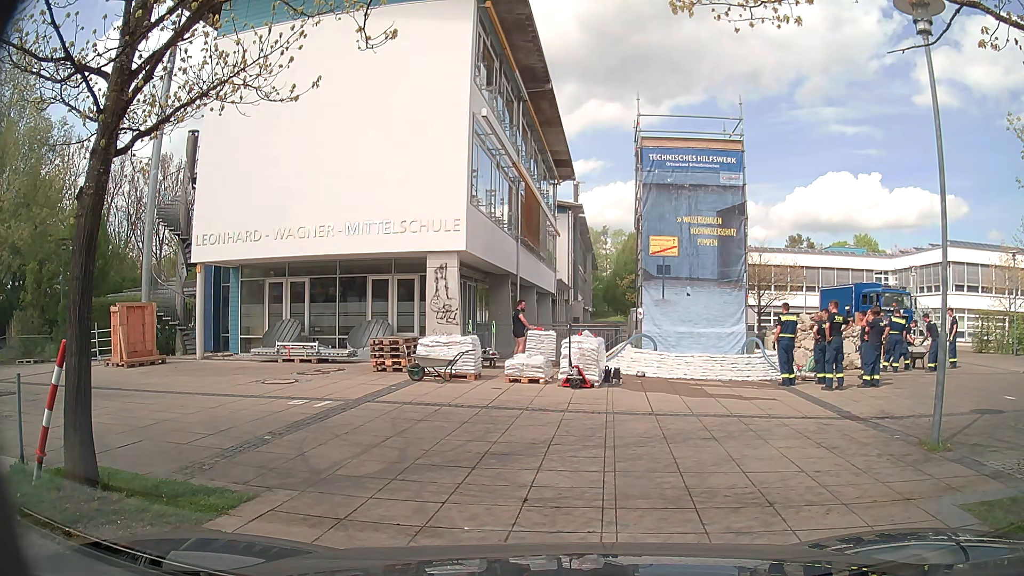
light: Day
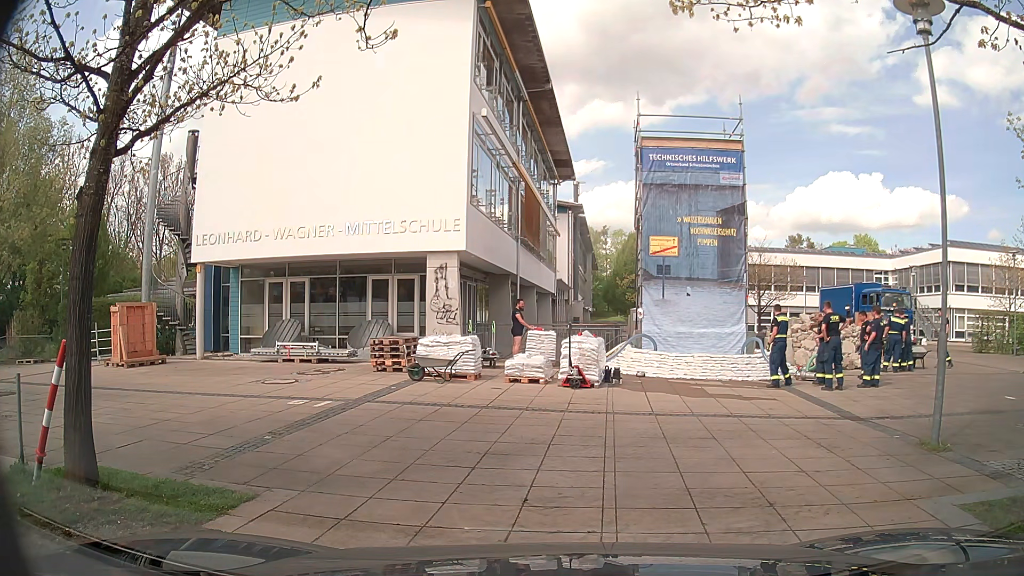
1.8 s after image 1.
(0.0, 0.0) m; 0°
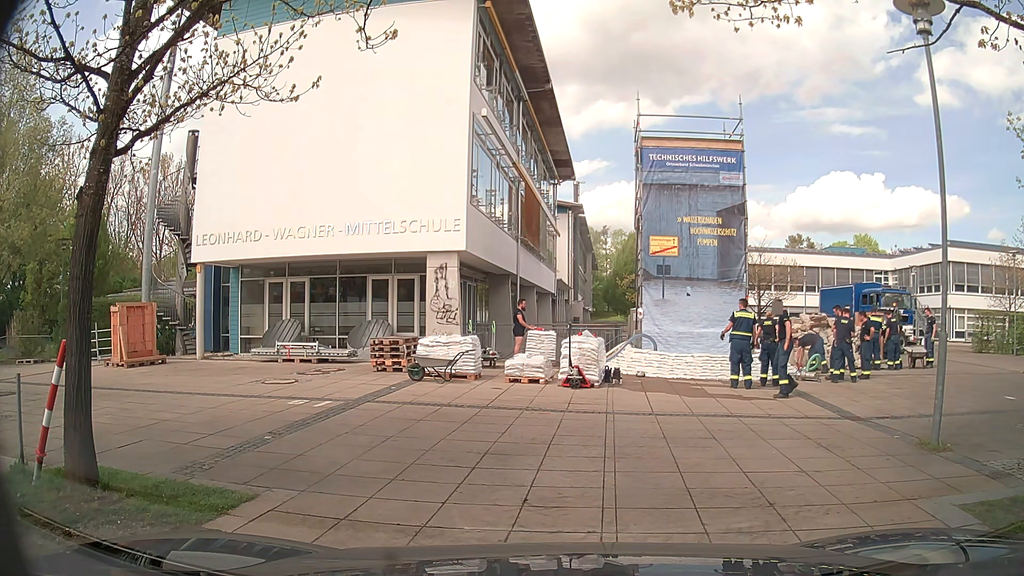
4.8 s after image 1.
(0.0, 0.0) m; 0°
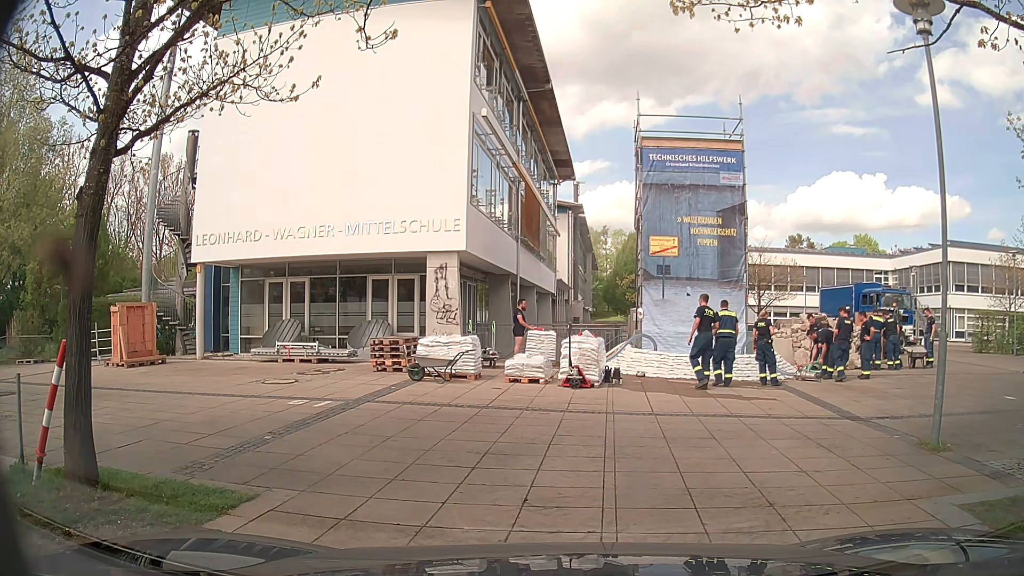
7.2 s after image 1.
(0.0, 0.0) m; 0°
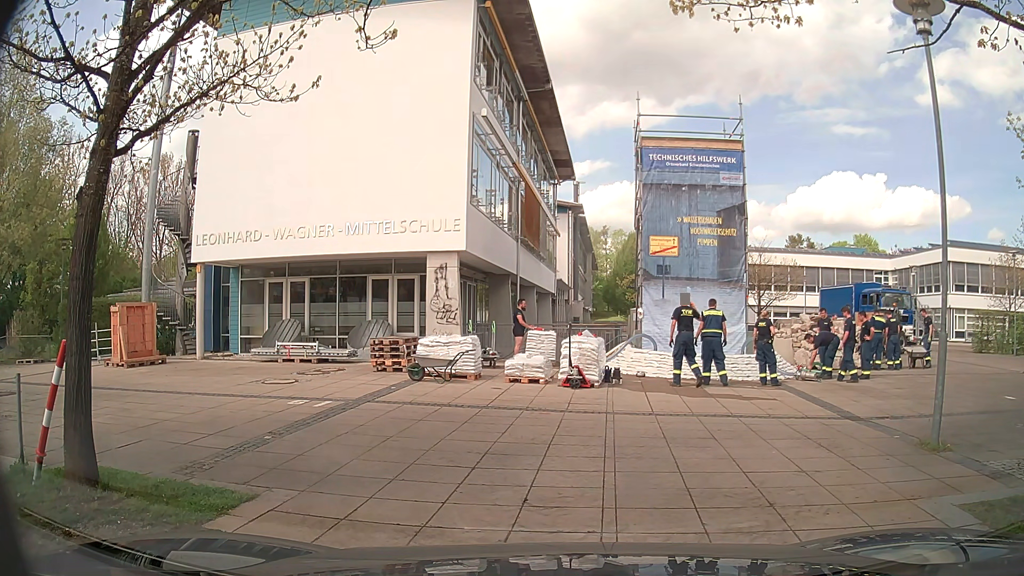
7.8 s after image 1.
(0.0, 0.0) m; 0°
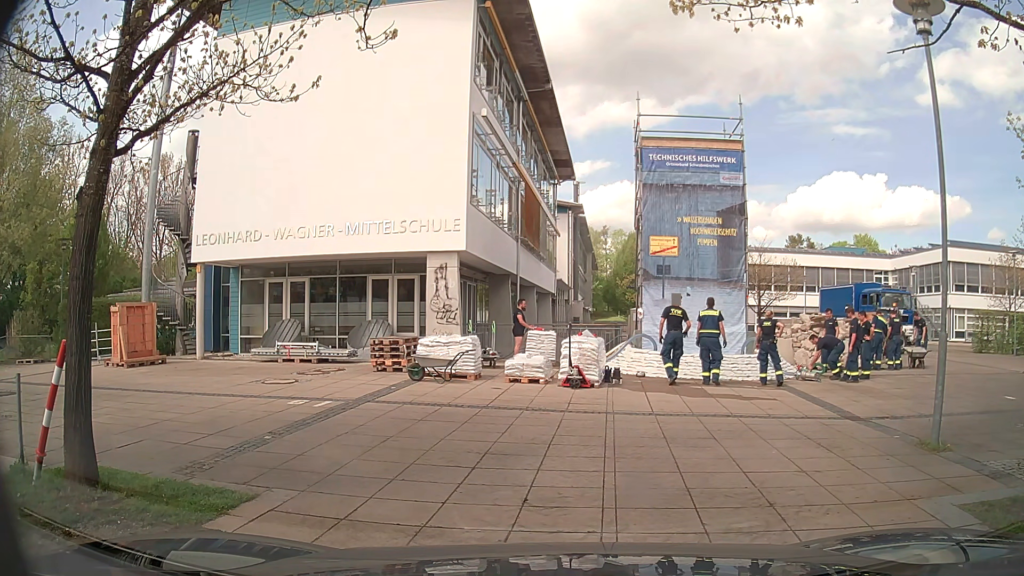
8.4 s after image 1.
(0.0, 0.0) m; 0°
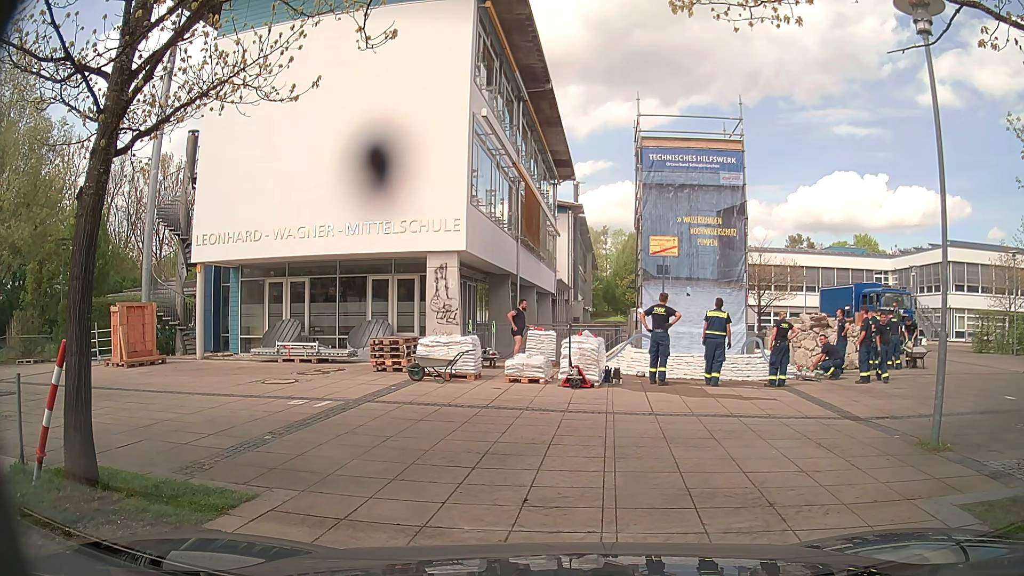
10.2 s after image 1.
(0.0, 0.0) m; 0°
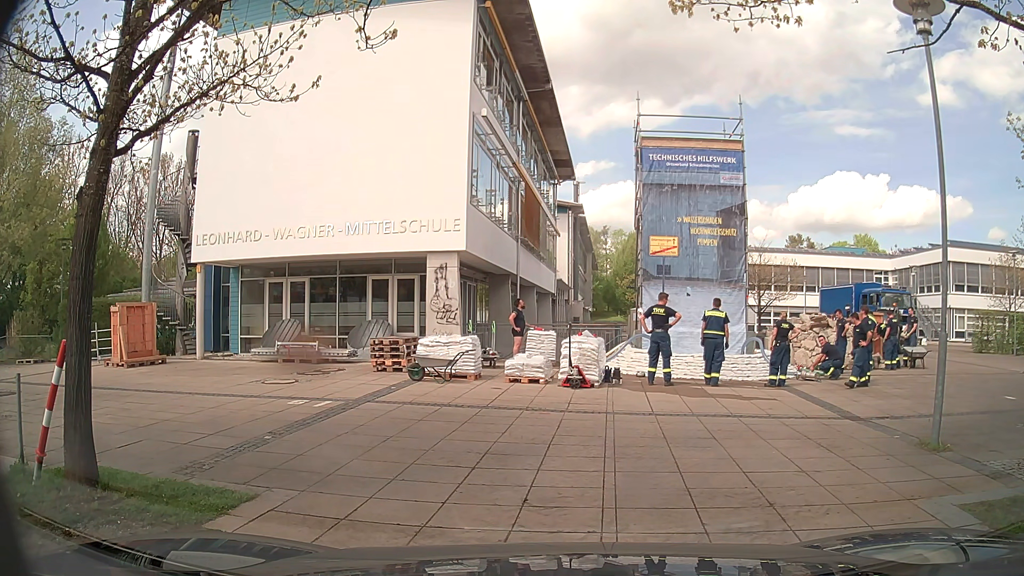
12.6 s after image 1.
(0.0, 0.0) m; 0°
